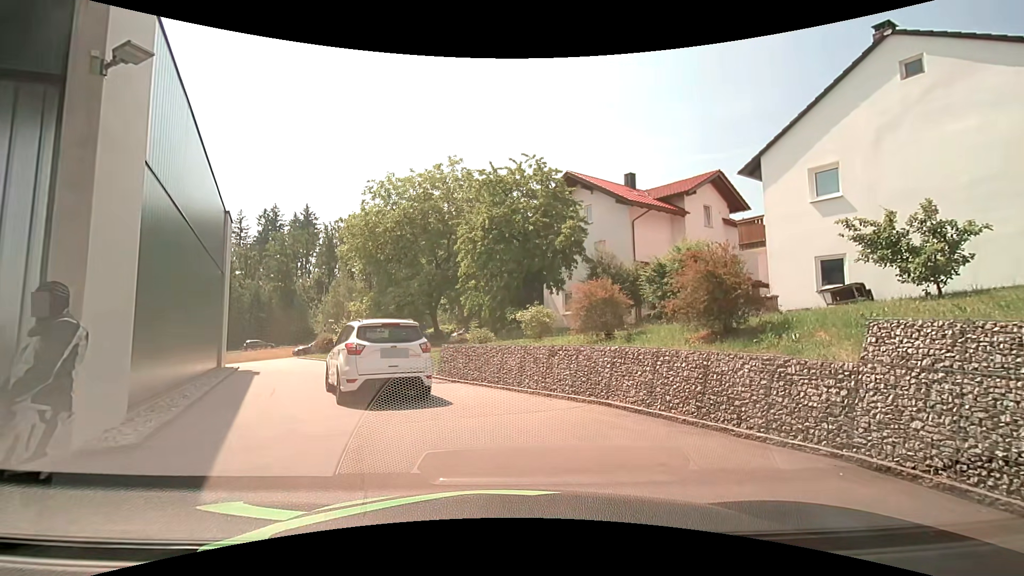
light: Day
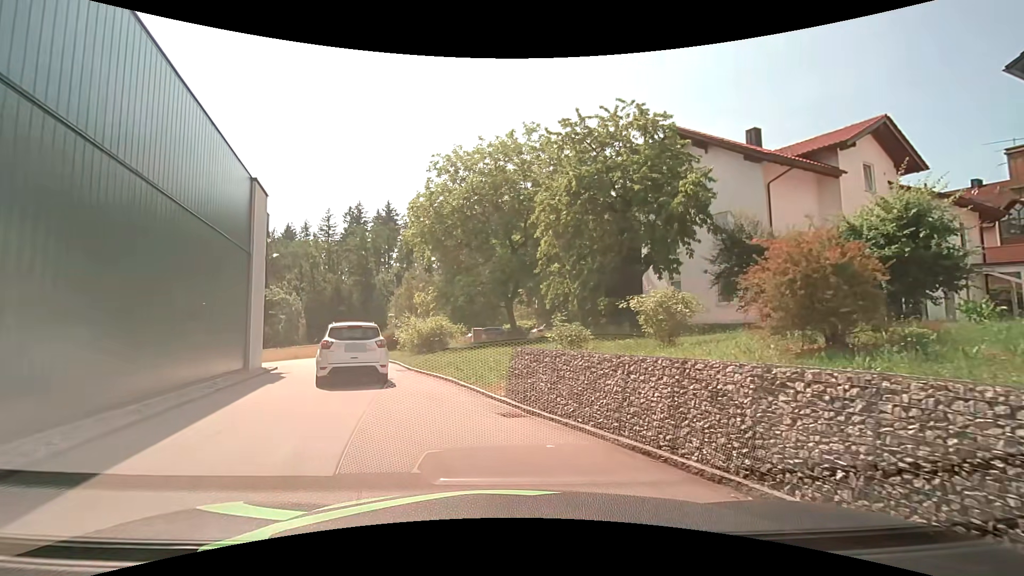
(-0.1, +6.2) m; -9°
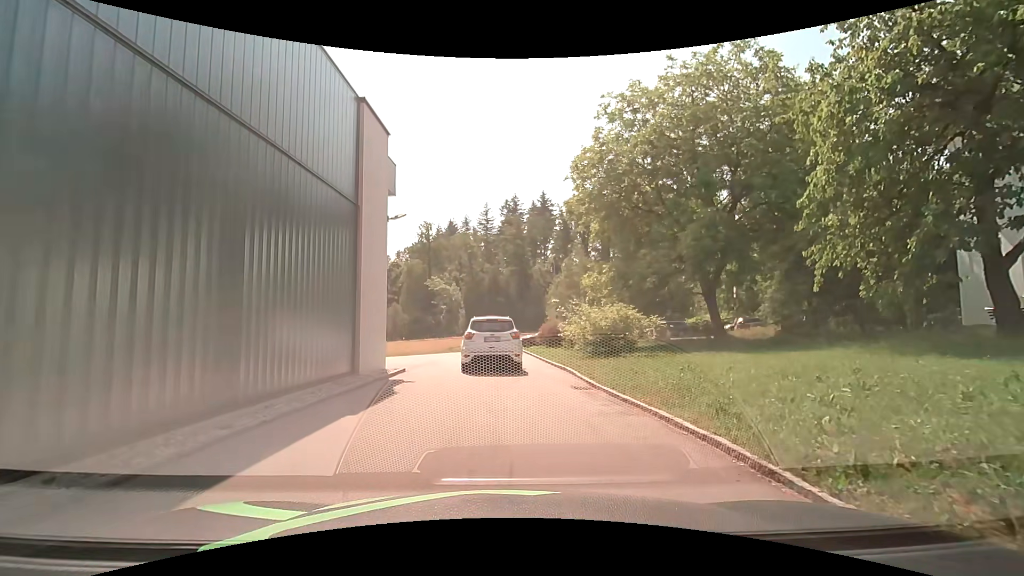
(-1.3, +8.0) m; -15°
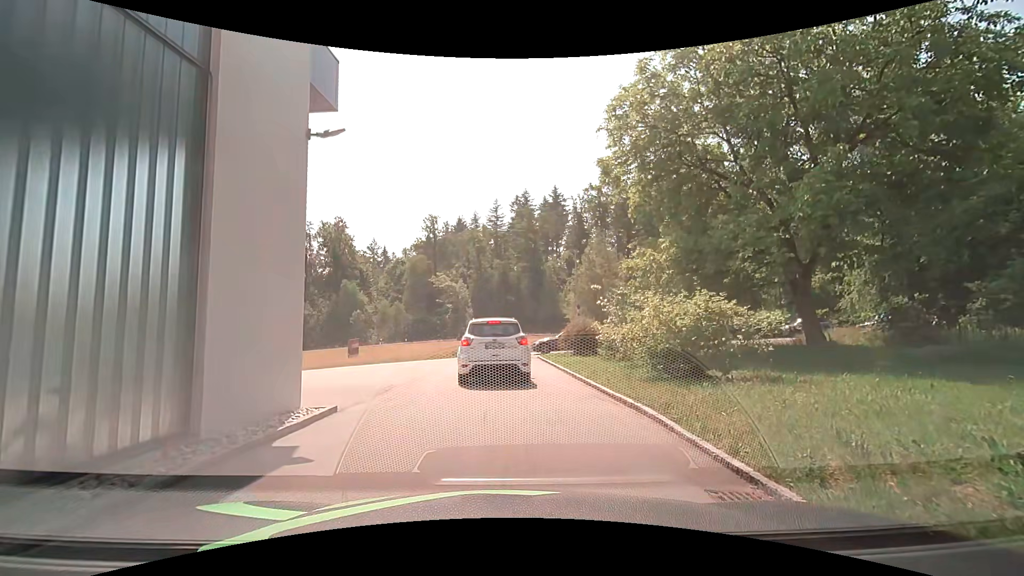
(0.0, +7.1) m; -1°
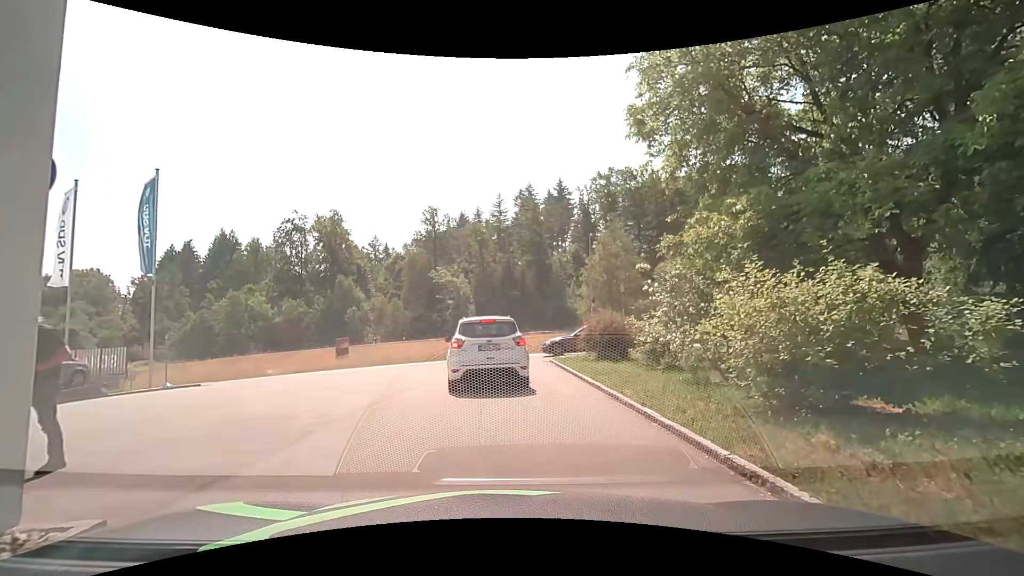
(0.0, +4.8) m; +2°
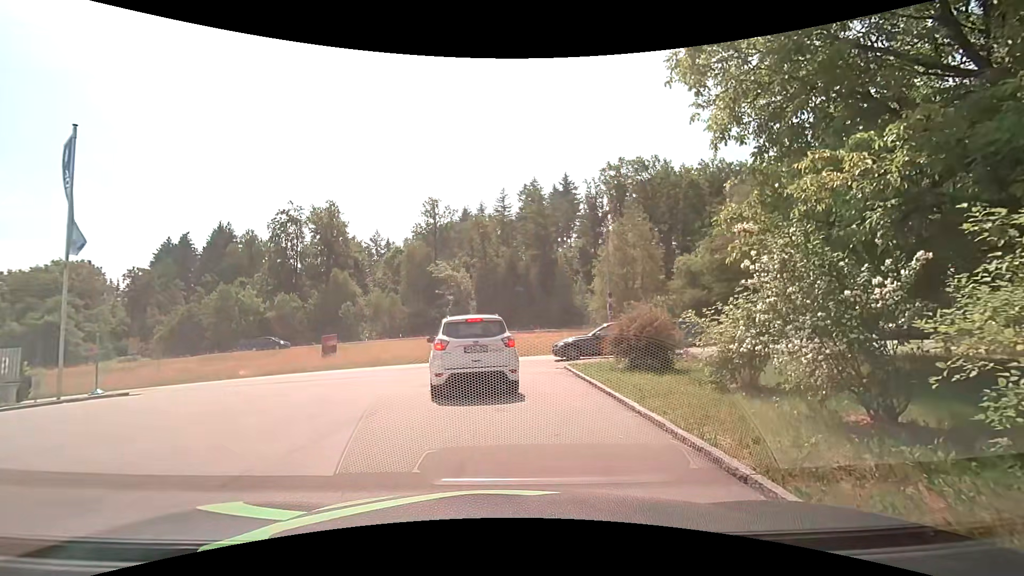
(-0.1, +4.1) m; -1°
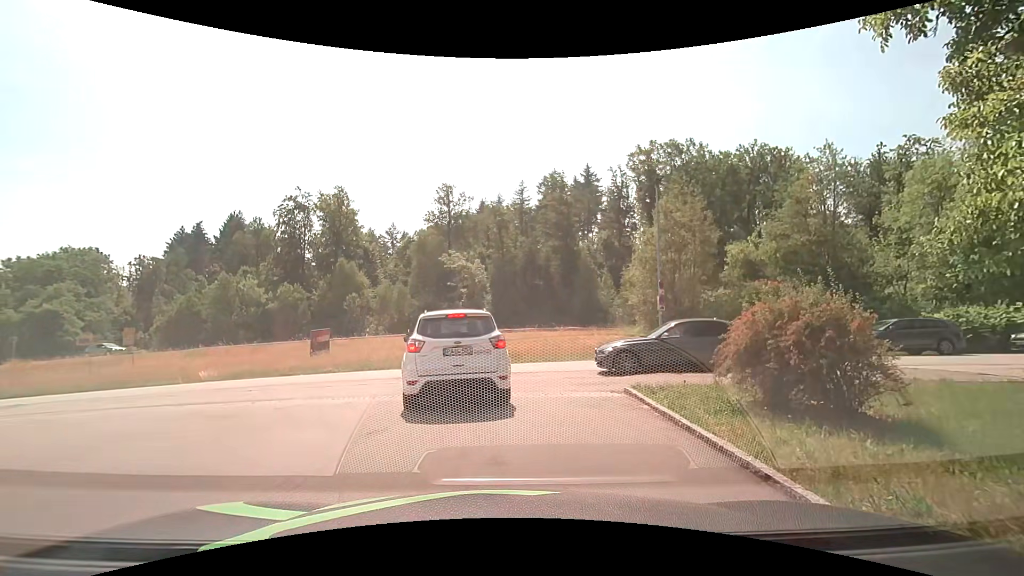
(-0.2, +6.2) m; -2°
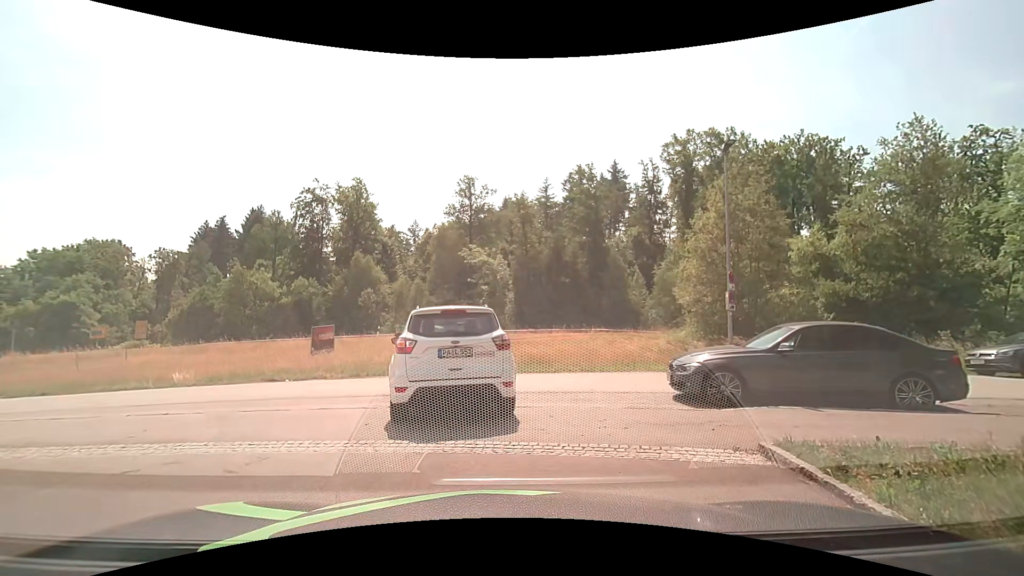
(-0.2, +4.3) m; -4°
